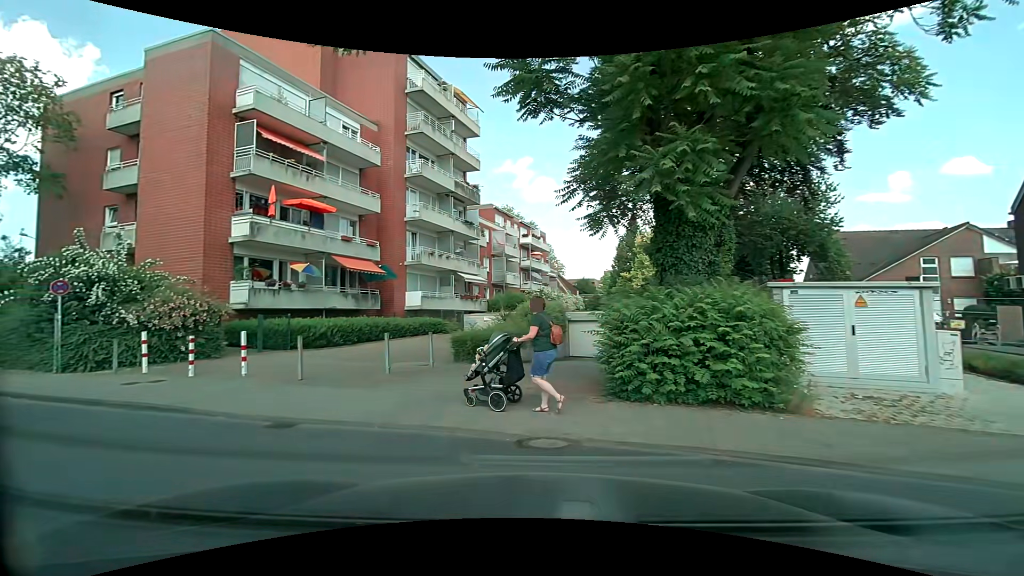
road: residential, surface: asphalt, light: Day
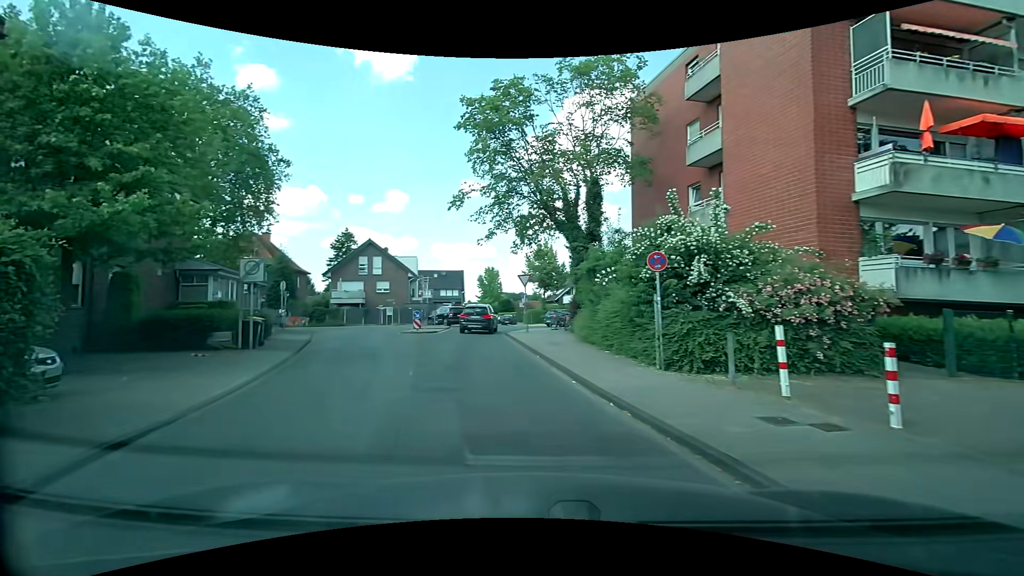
(-3.9, +6.2) m; -60°
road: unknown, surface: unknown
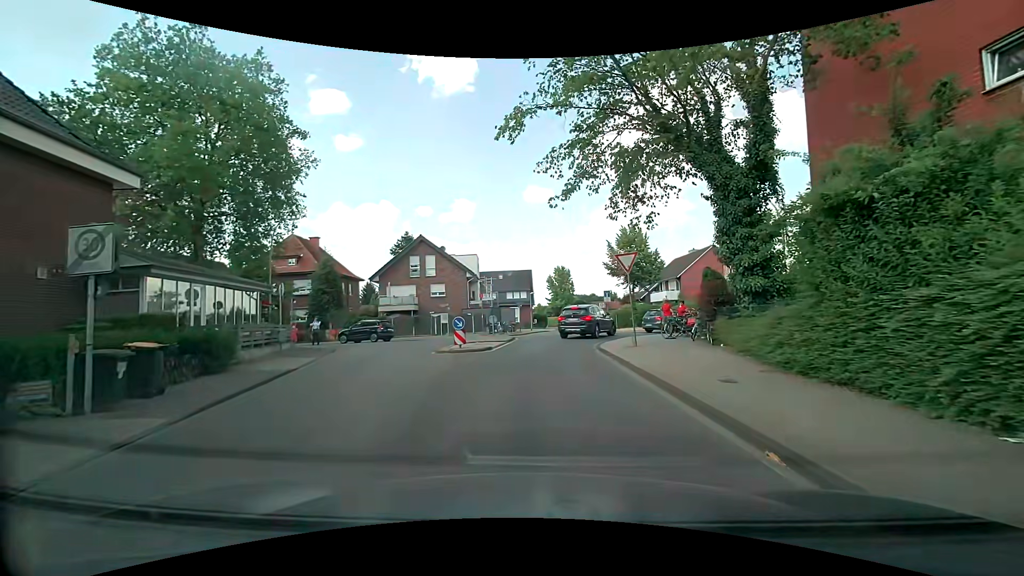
(-0.9, +10.2) m; -6°
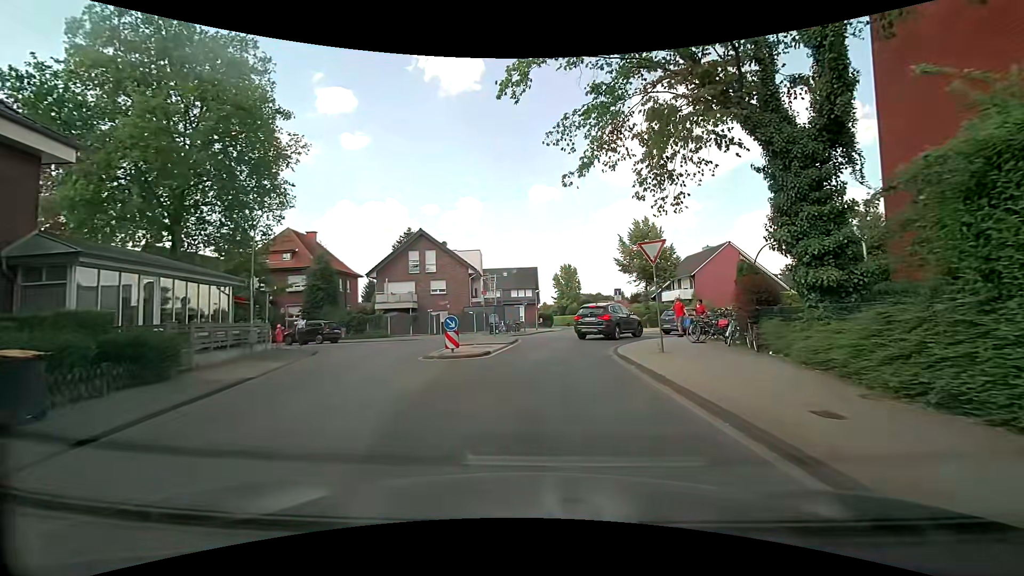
(-0.1, +2.8) m; -3°
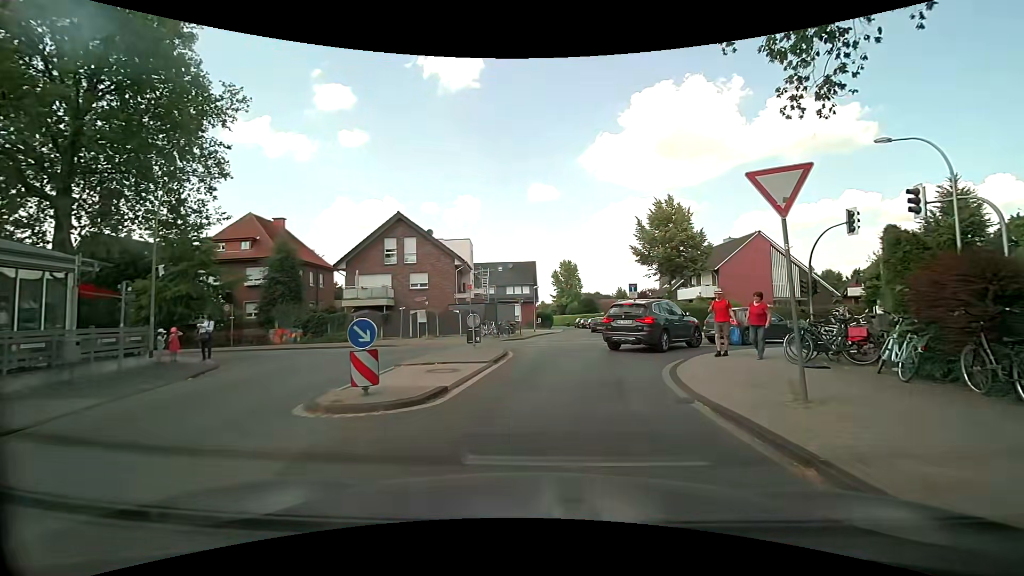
(+0.1, +7.4) m; +2°
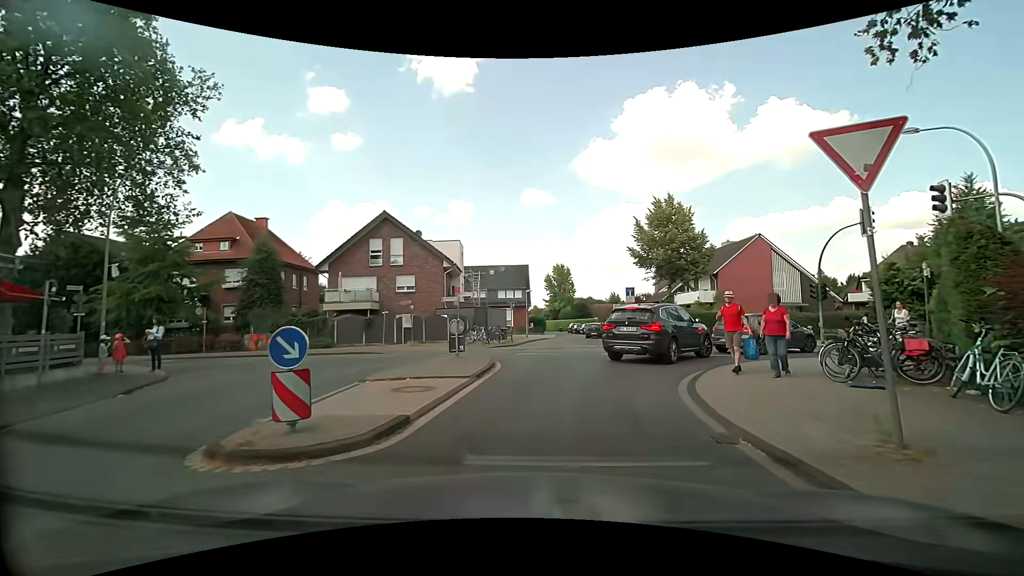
(0.0, +1.9) m; +1°
